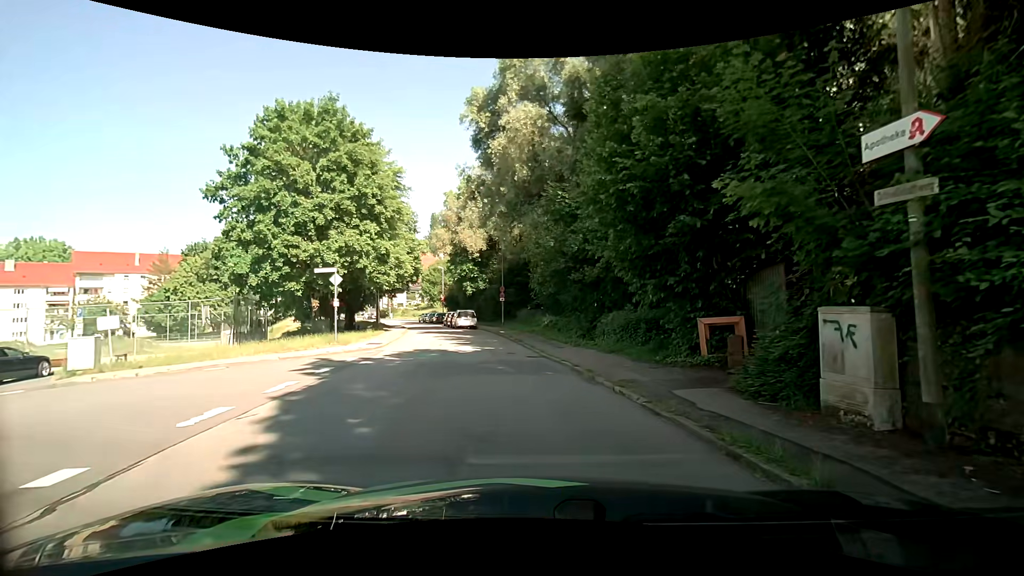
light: Day
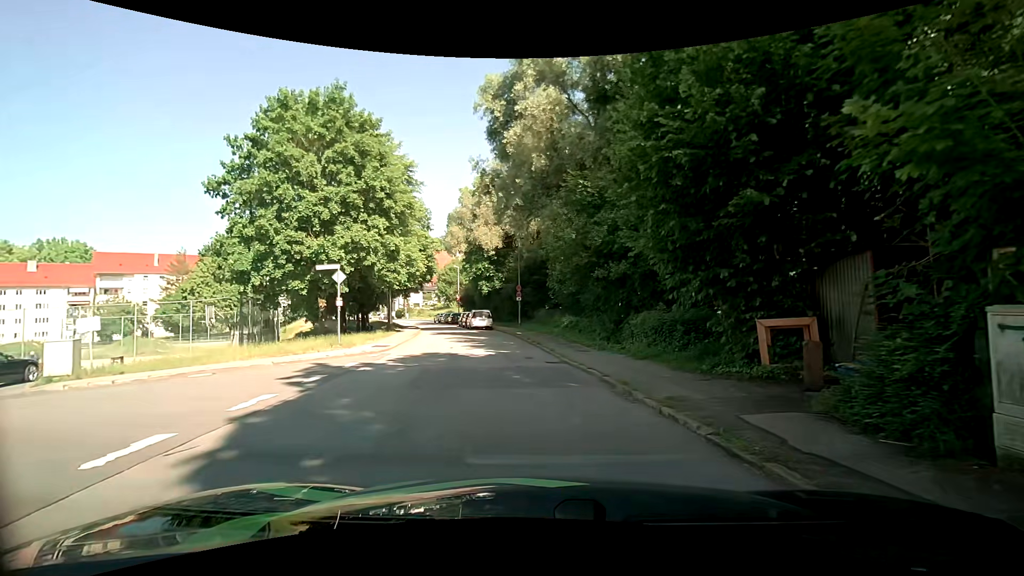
(-0.1, +1.8) m; -4°
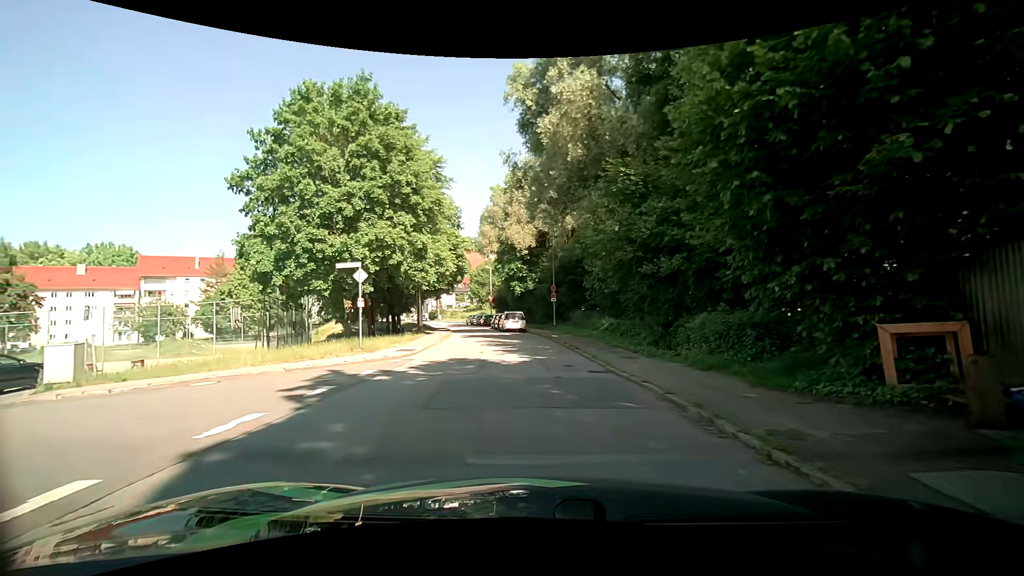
(0.0, +1.9) m; -2°
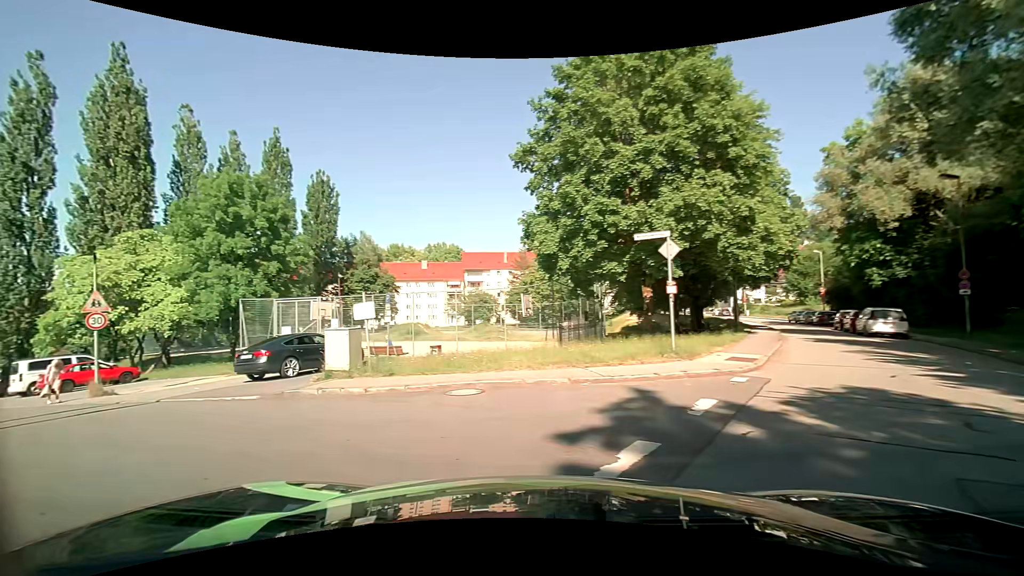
(-1.5, +5.7) m; -33°
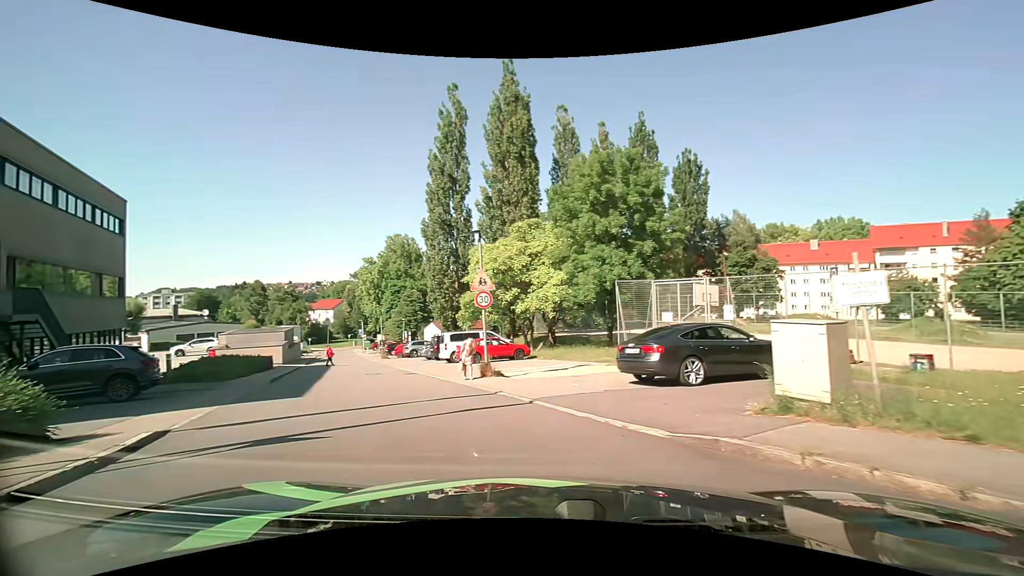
(-2.0, +5.3) m; -39°
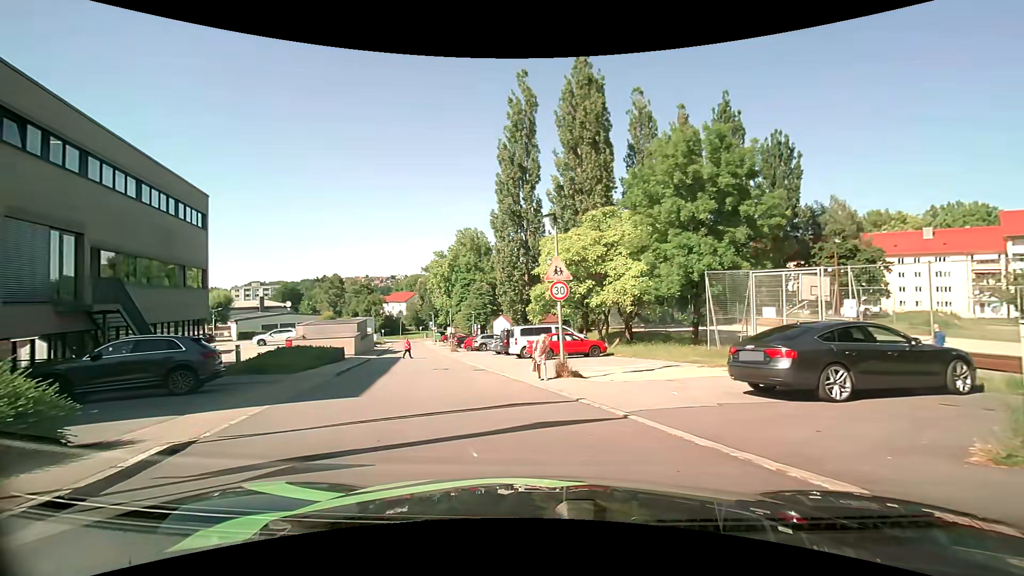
(-0.2, +1.8) m; -7°
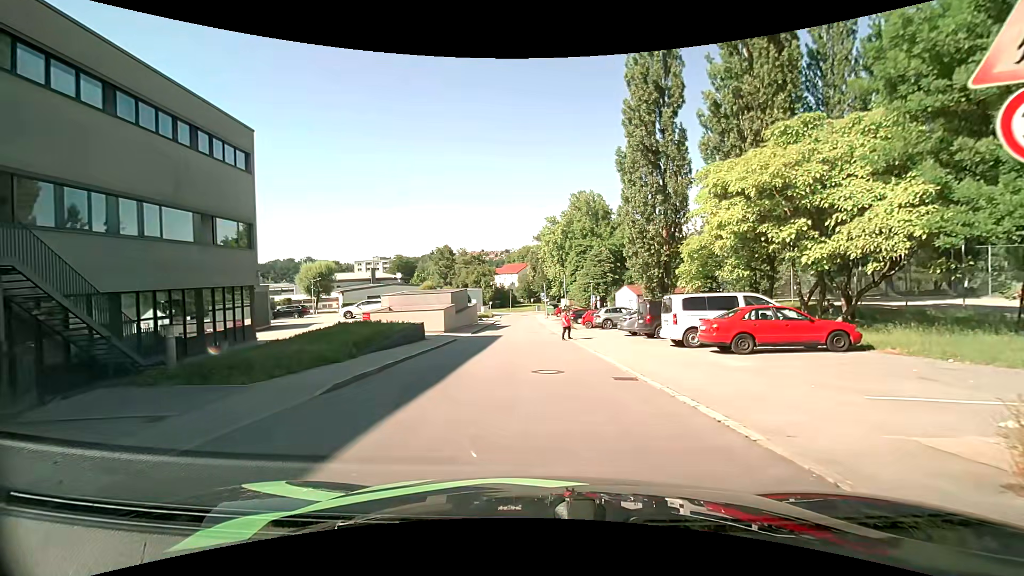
(-1.9, +11.0) m; -14°
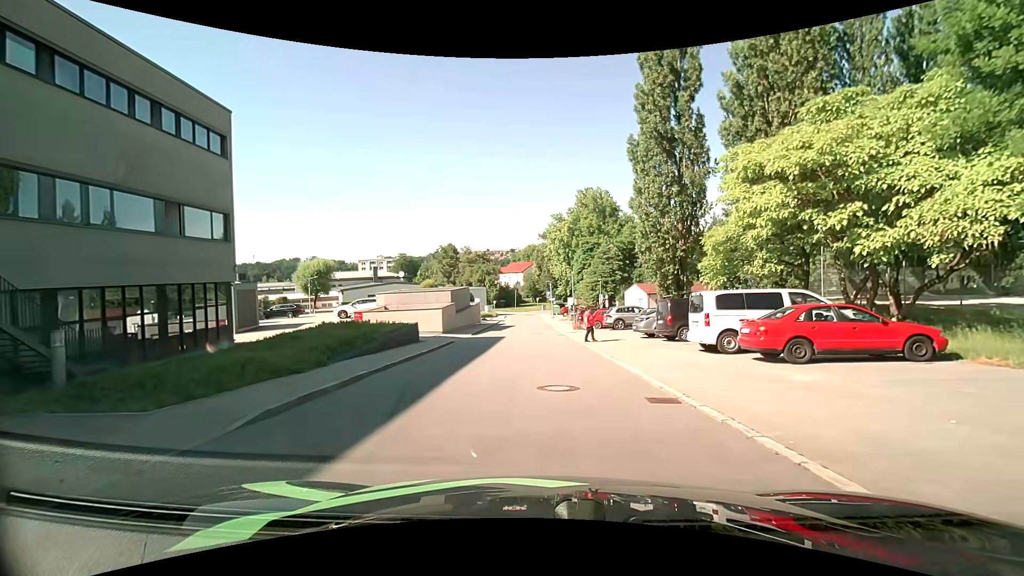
(-0.1, +2.7) m; -2°
(0, +10) (0, +20) (0, +30) (0, +40) (0, +50) (0, +60) (0, +70) (-1, +80) (-2, +90) (-6, +99) m
